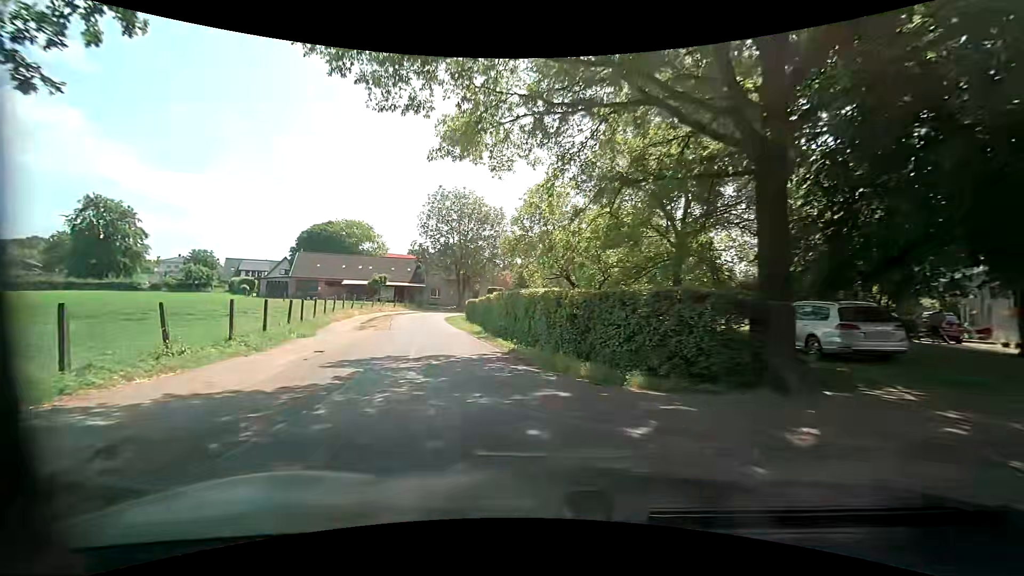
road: residential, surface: asphalt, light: Day
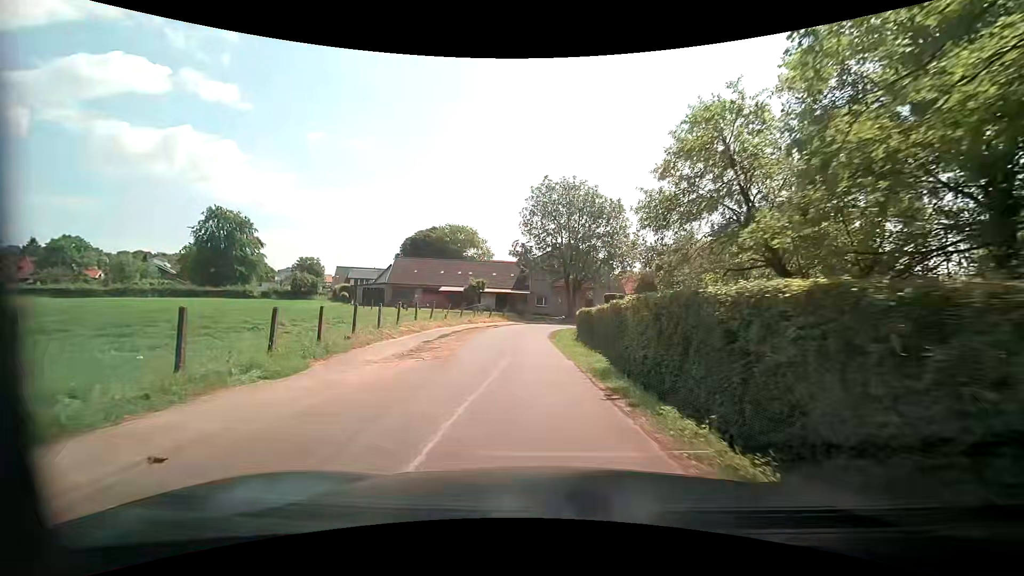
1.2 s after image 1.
(-1.2, +9.7) m; -13°
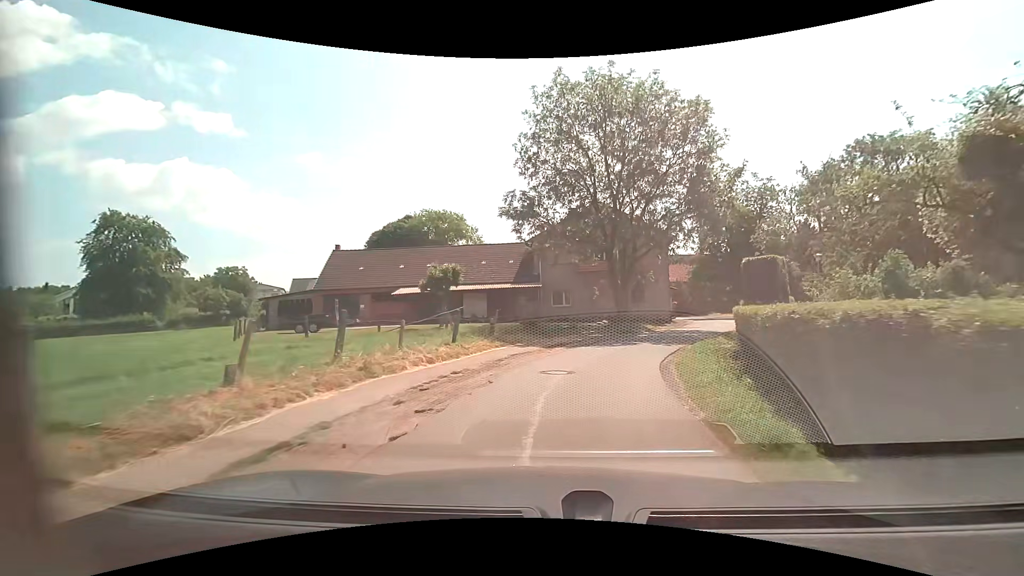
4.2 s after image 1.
(-1.3, +24.8) m; -1°
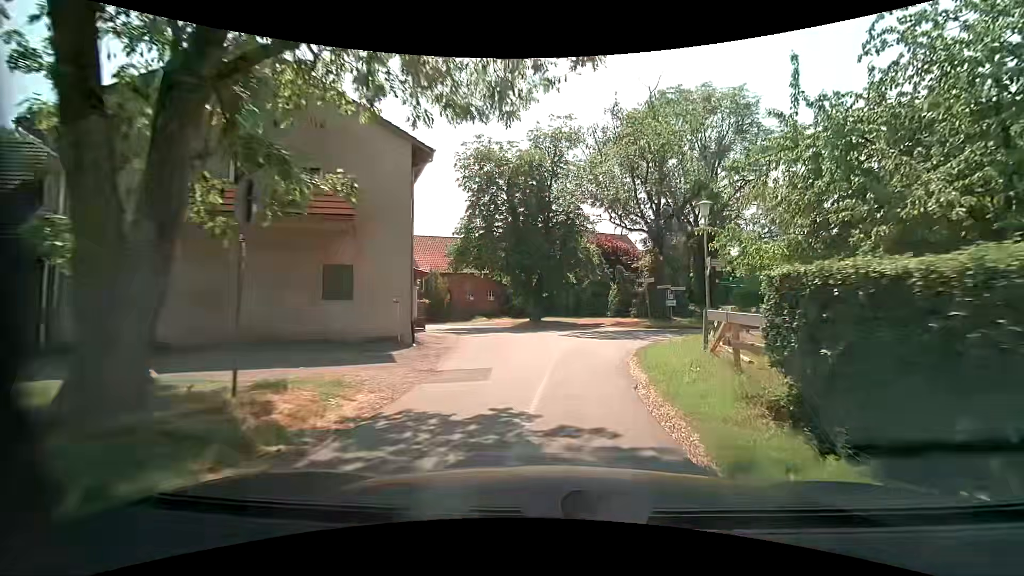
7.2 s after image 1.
(+5.3, +23.9) m; +27°
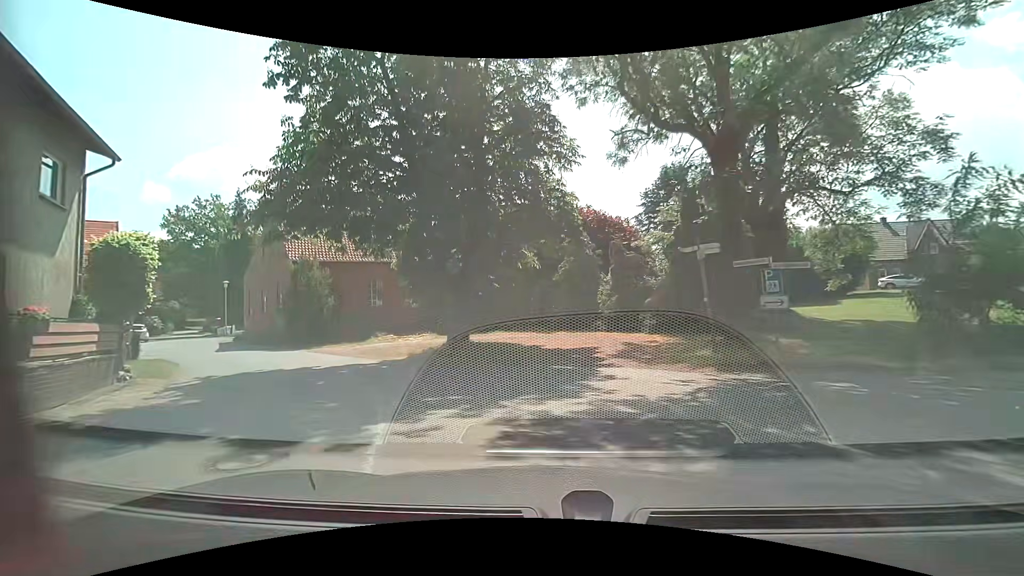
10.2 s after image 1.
(+1.3, +18.2) m; +4°
